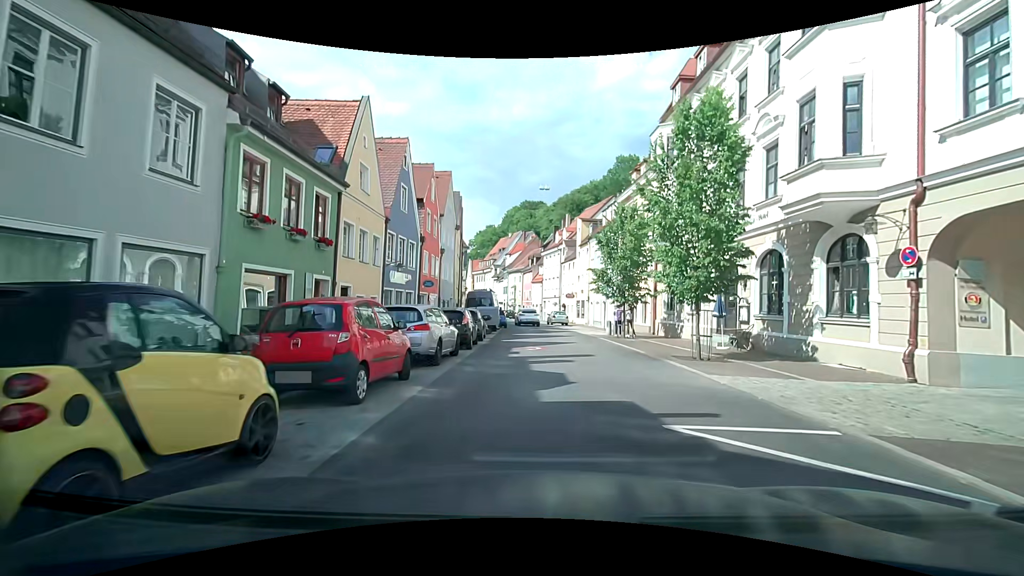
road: residential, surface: asphalt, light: Day
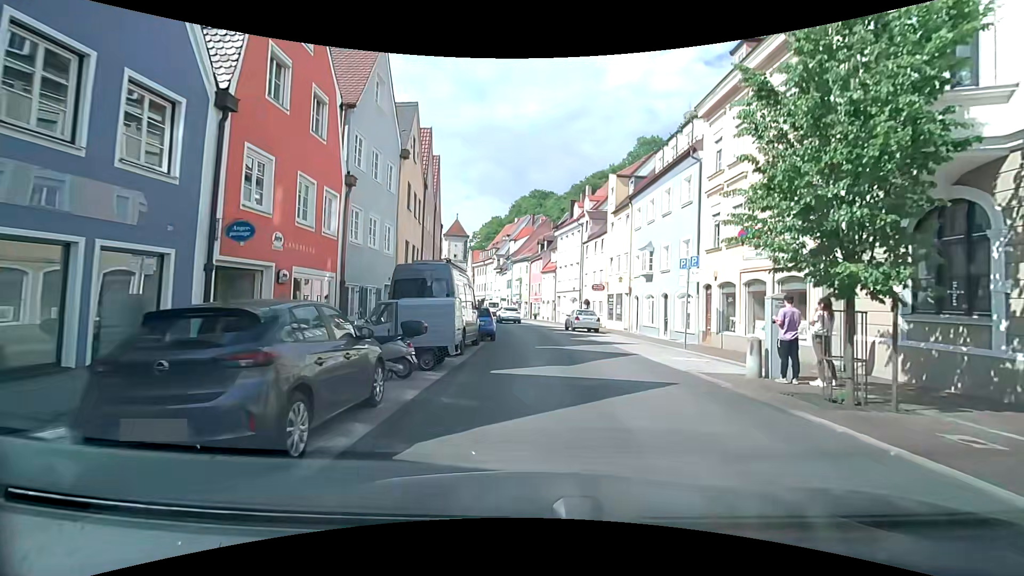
(-0.2, +18.0) m; -2°
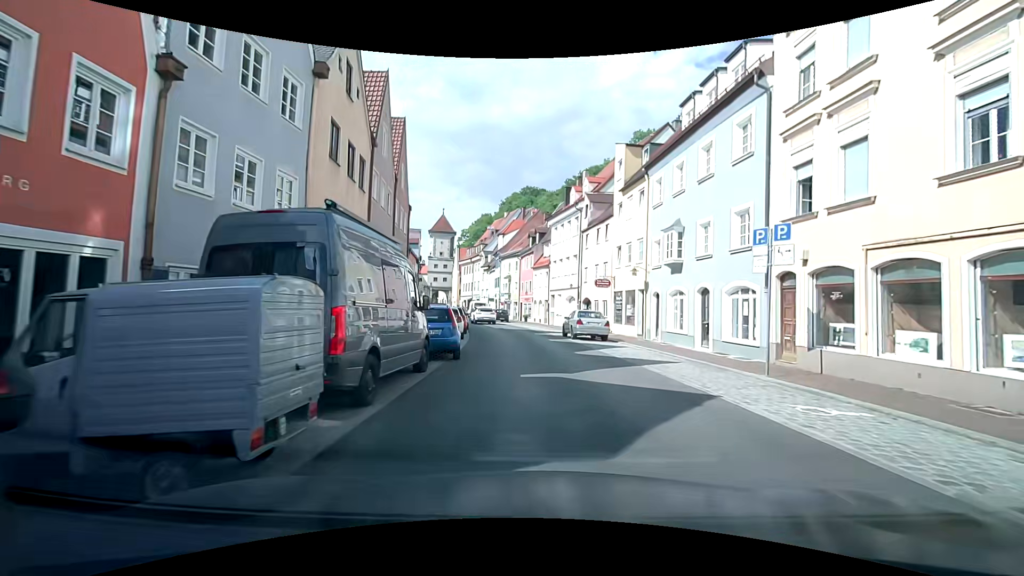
(+0.1, +7.4) m; +2°
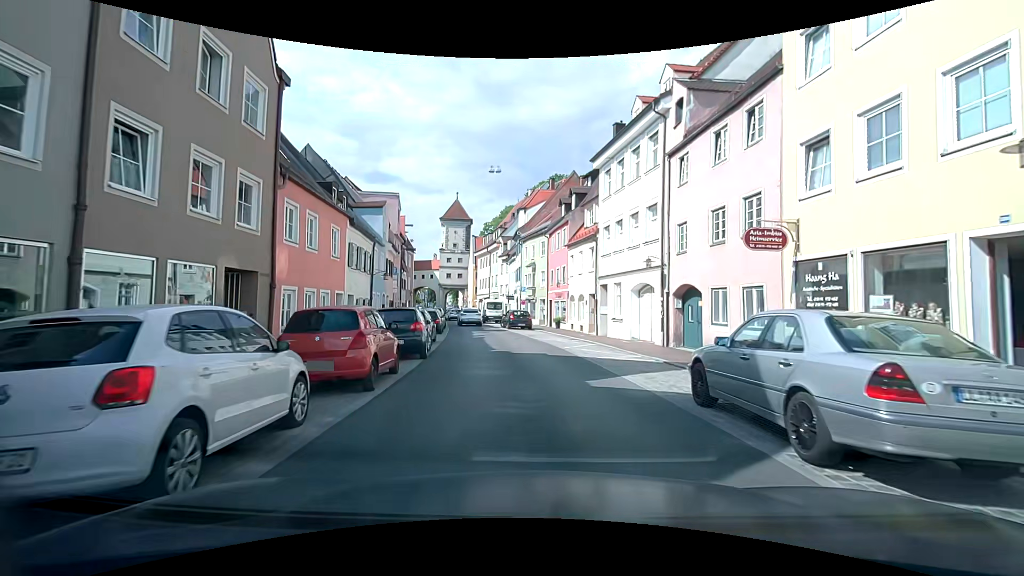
(-0.5, +19.1) m; -2°
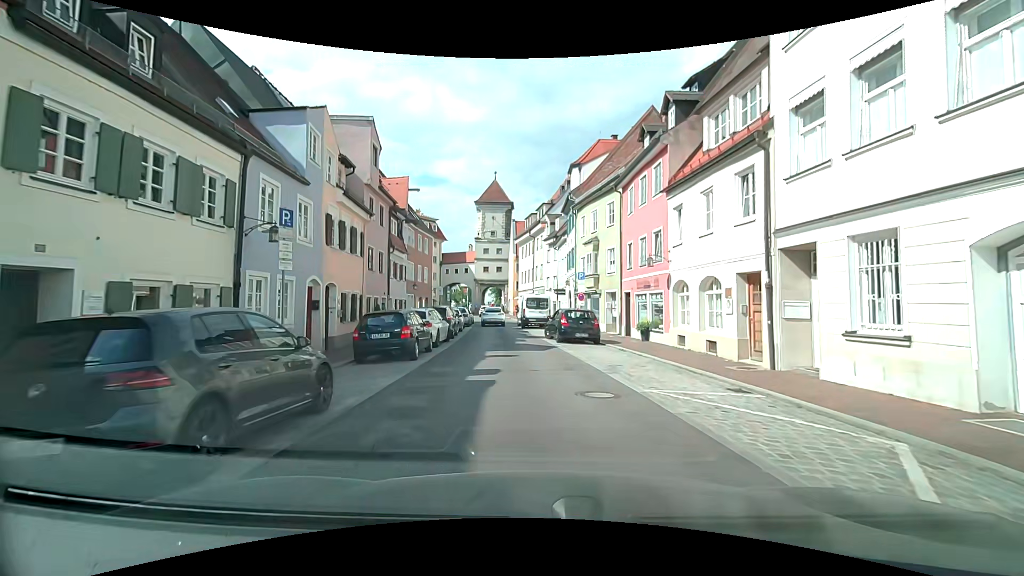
(-1.1, +15.7) m; -6°
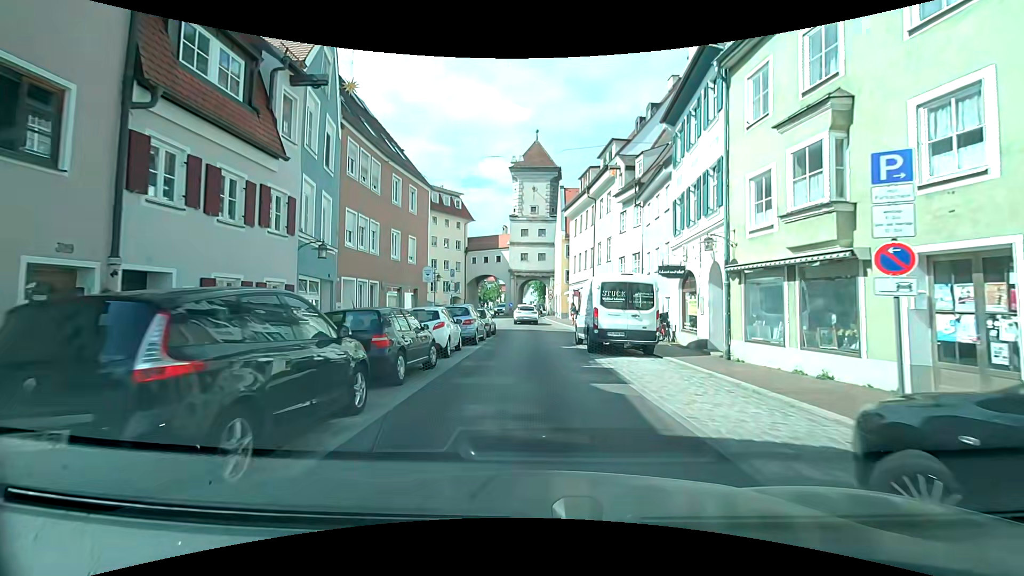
(-1.6, +20.3) m; -6°
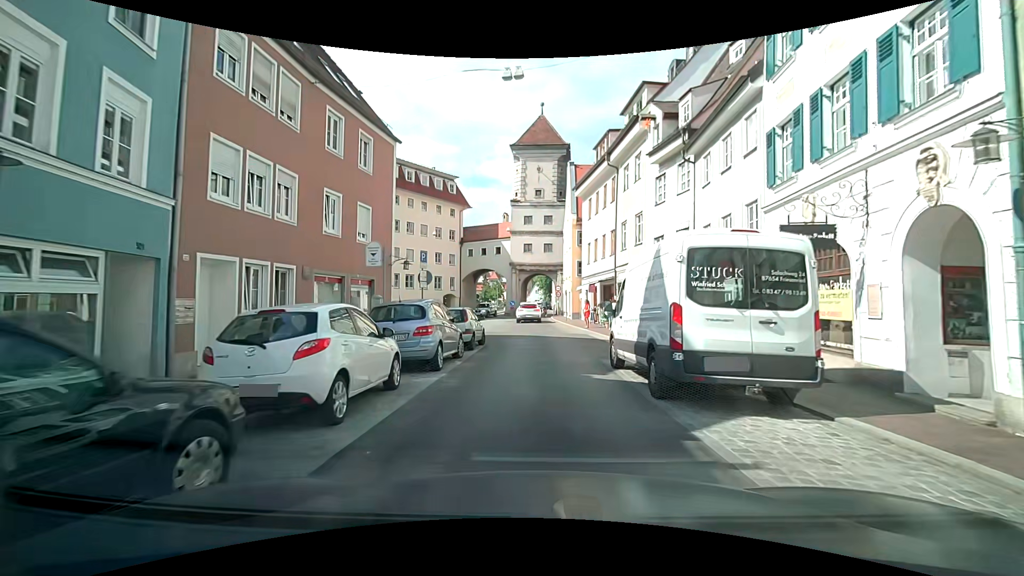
(-0.1, +8.3) m; -1°
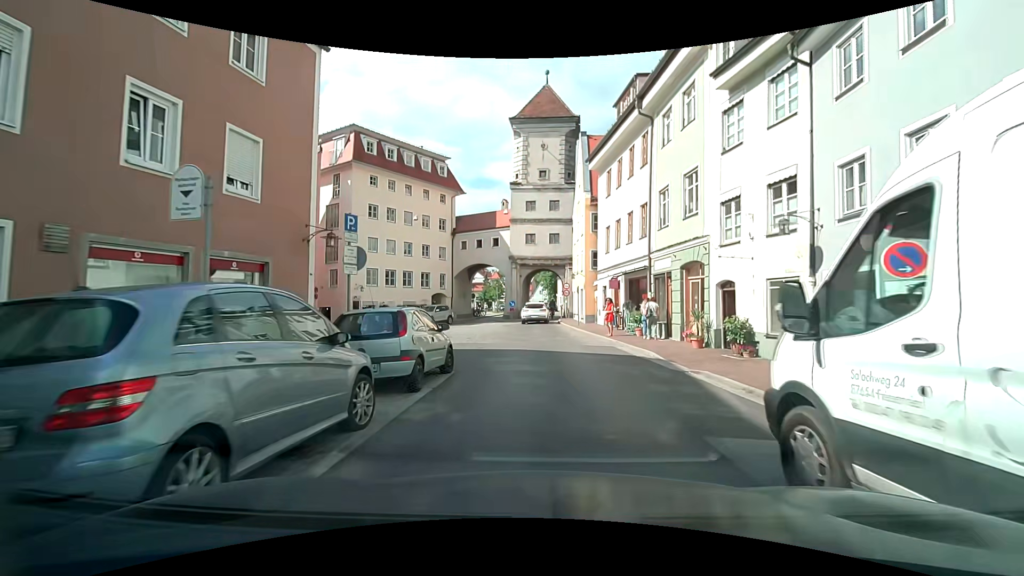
(-0.2, +8.1) m; -3°
